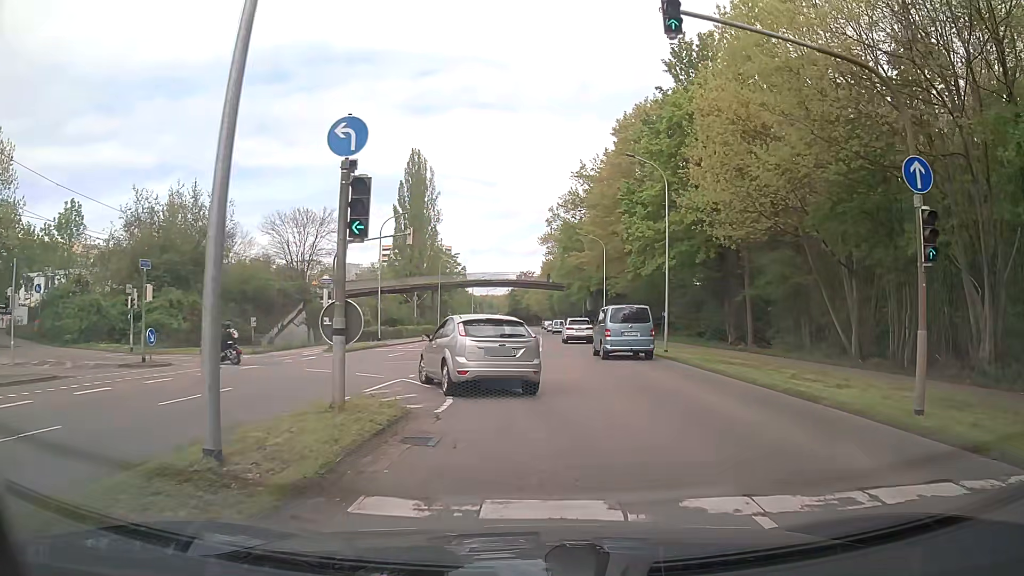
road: secondary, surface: asphalt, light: Day
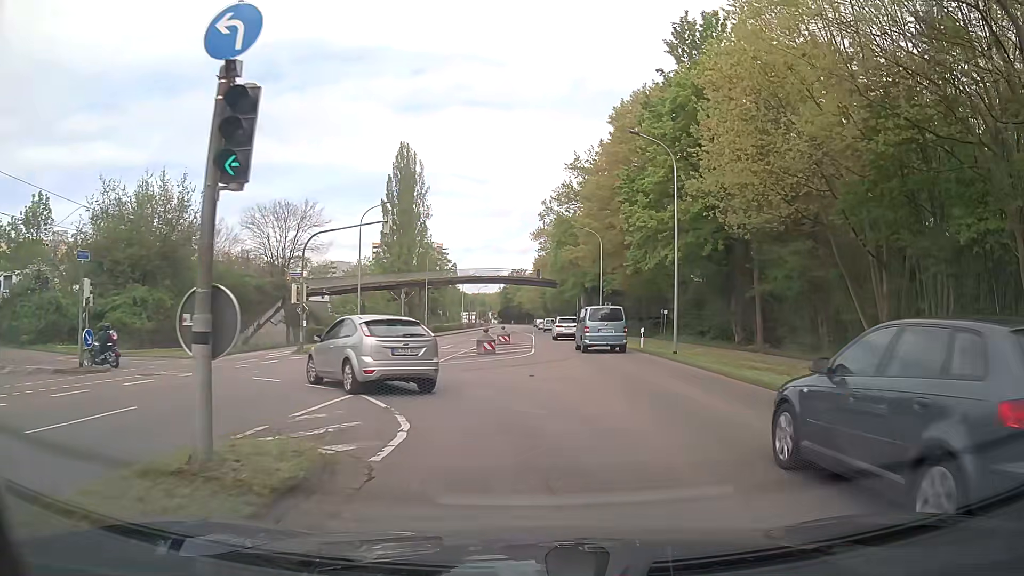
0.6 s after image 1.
(0.0, +3.7) m; 0°
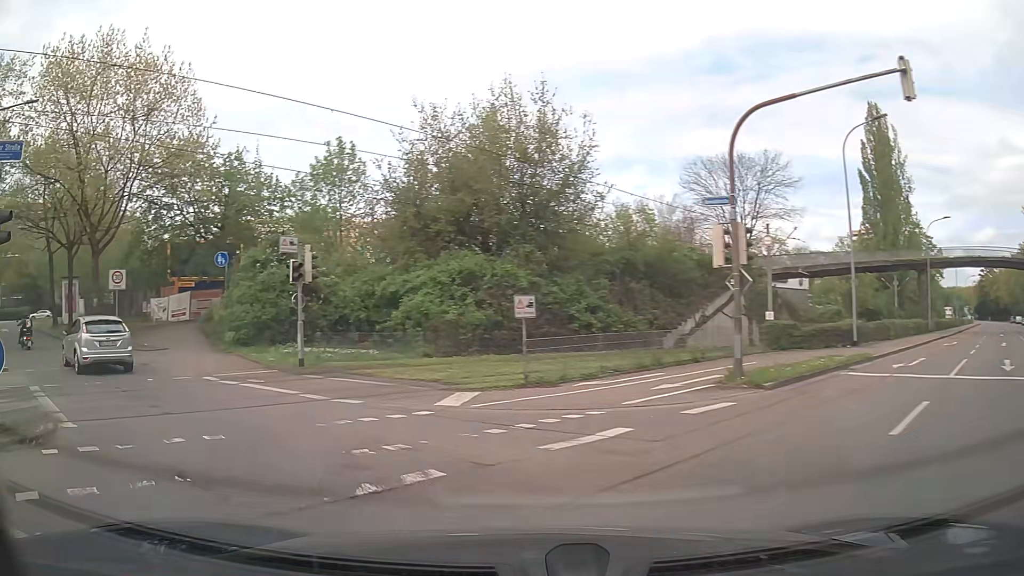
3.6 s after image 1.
(-3.8, +17.8) m; -42°
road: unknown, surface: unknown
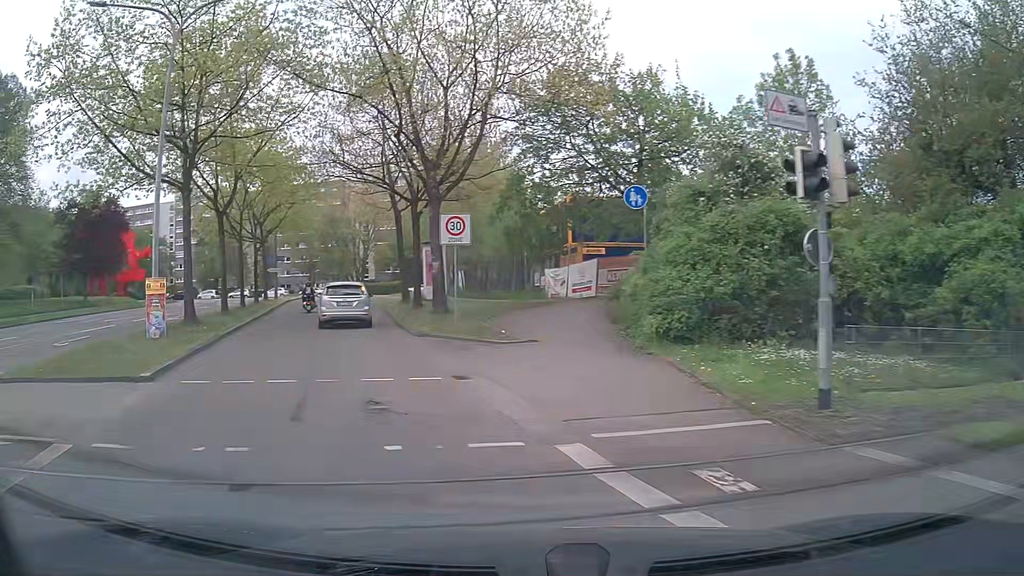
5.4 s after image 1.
(-3.4, +10.5) m; -33°
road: residential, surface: asphalt
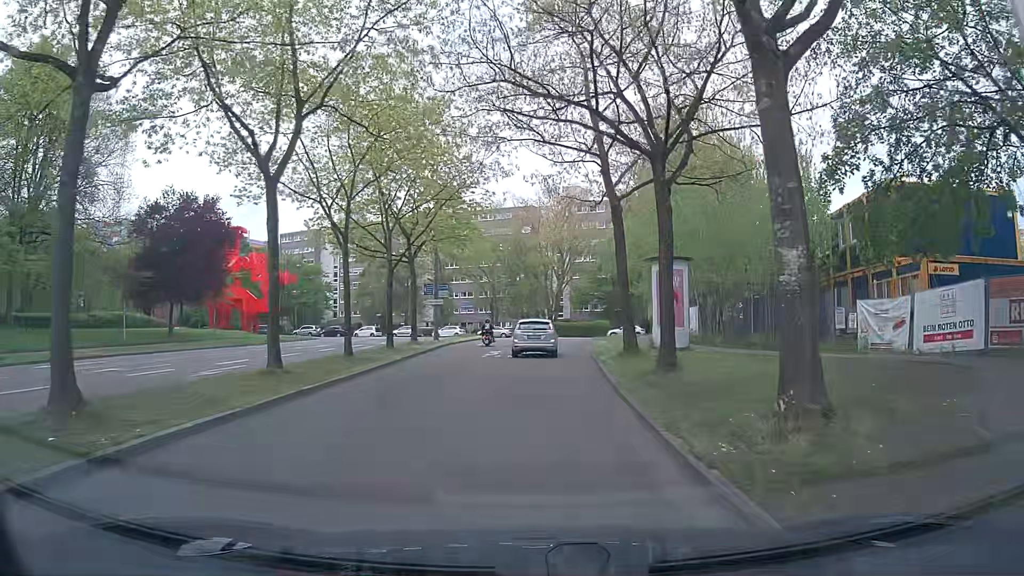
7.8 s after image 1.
(-3.6, +15.7) m; -17°
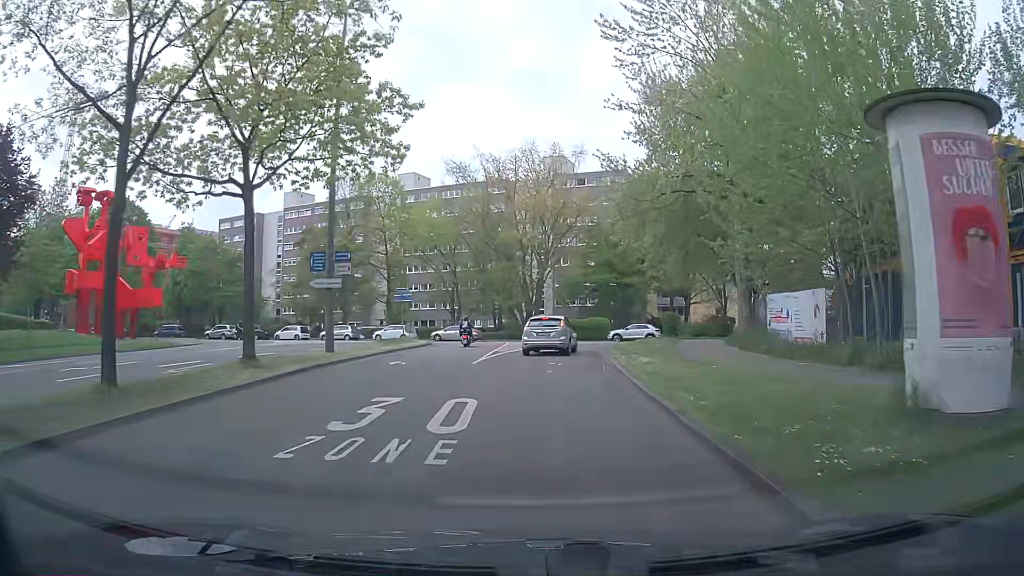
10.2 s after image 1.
(+0.2, +20.4) m; +1°
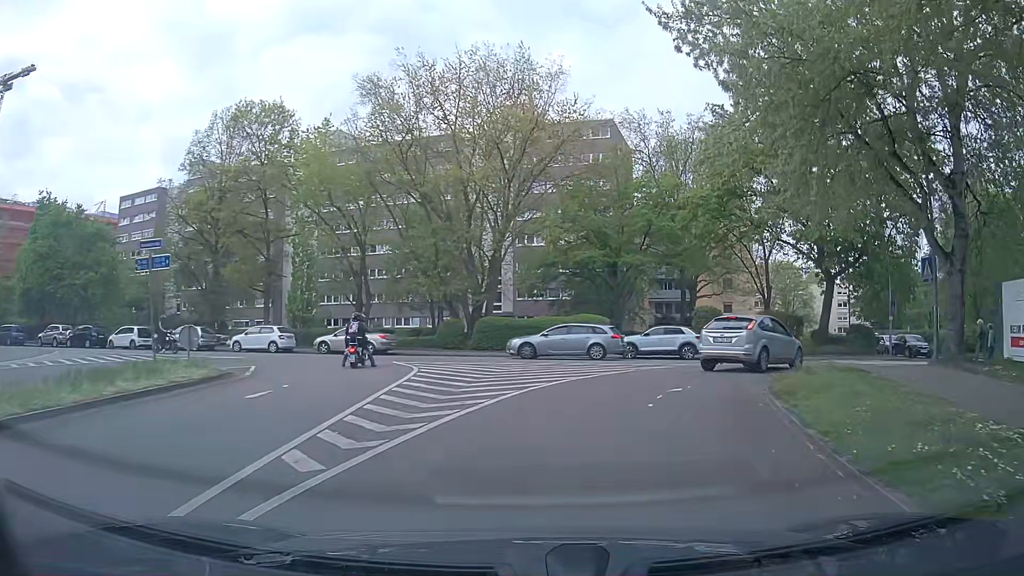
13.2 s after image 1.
(+0.8, +22.7) m; +4°
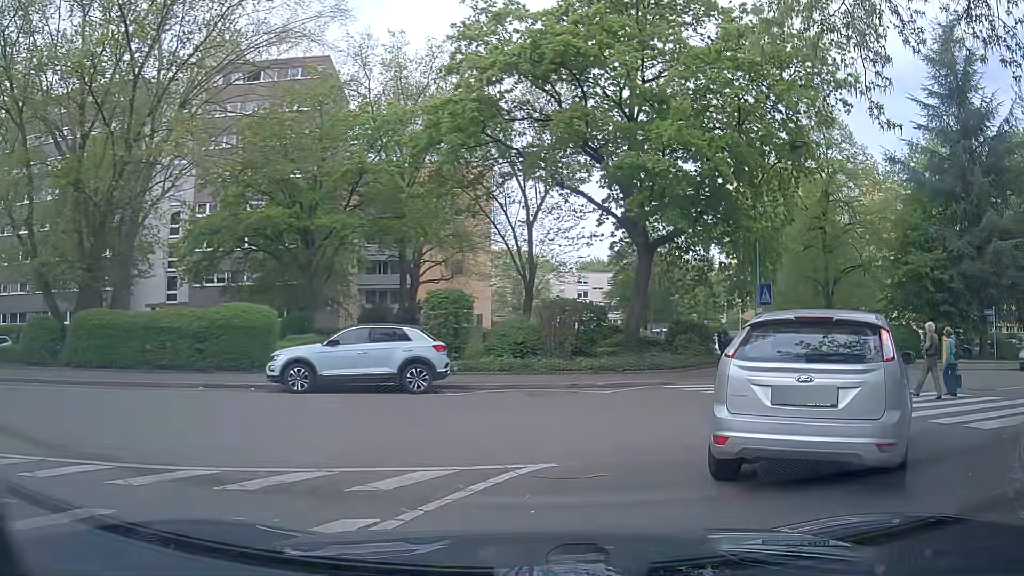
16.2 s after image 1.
(+2.6, +14.7) m; +26°
